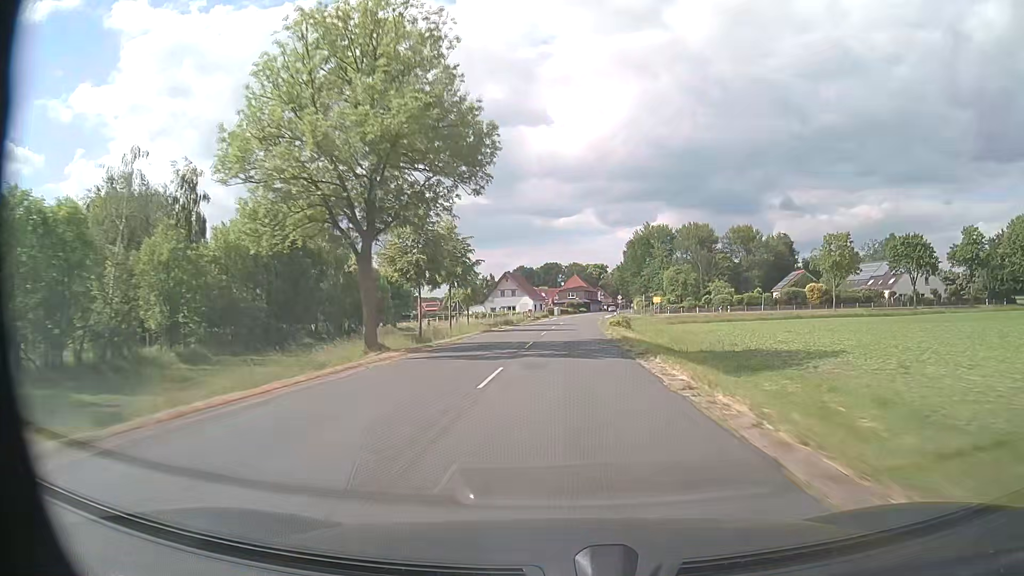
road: secondary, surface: asphalt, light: Day
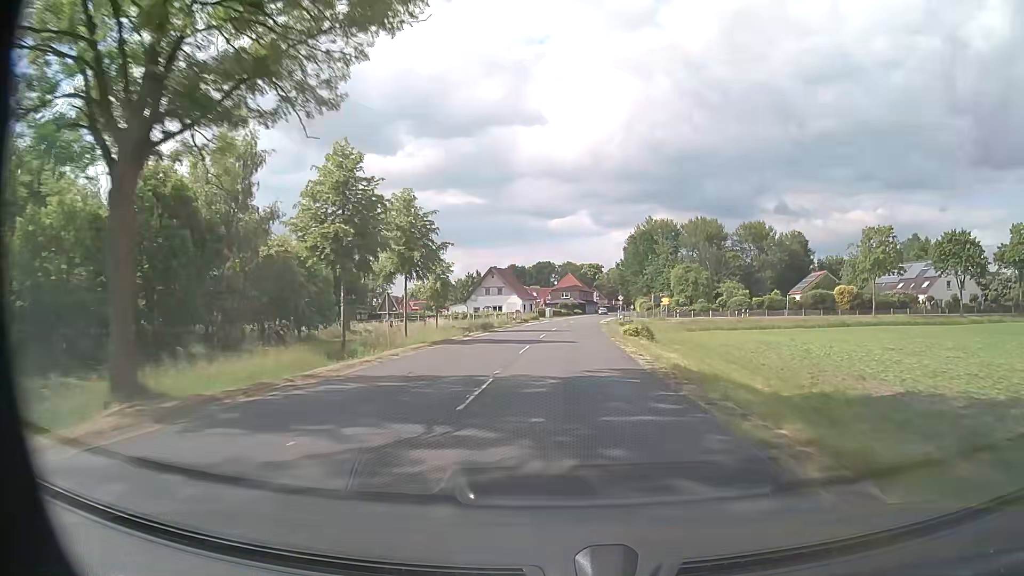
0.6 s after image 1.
(+0.1, +14.6) m; +1°
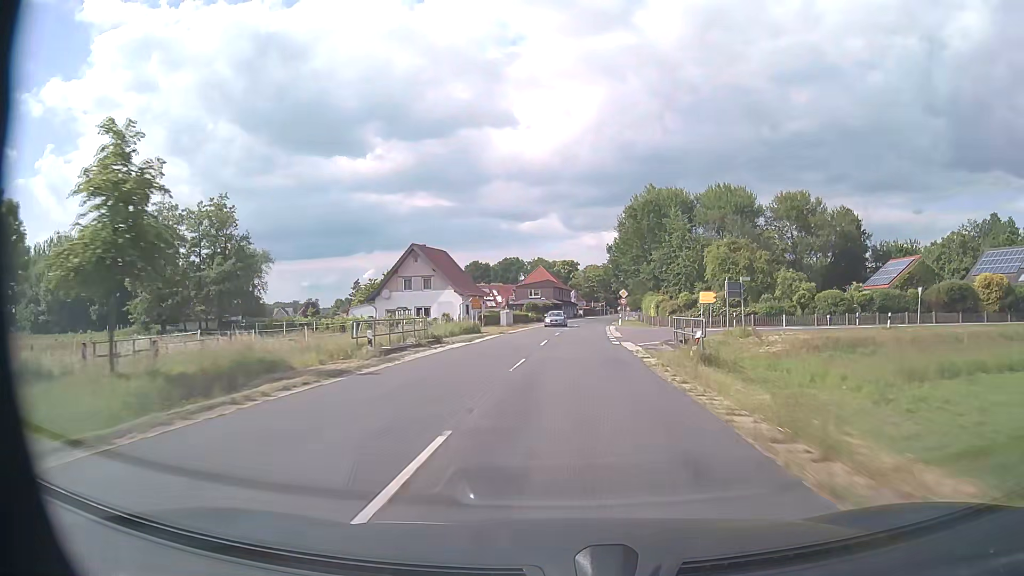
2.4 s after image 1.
(+0.6, +41.2) m; +2°
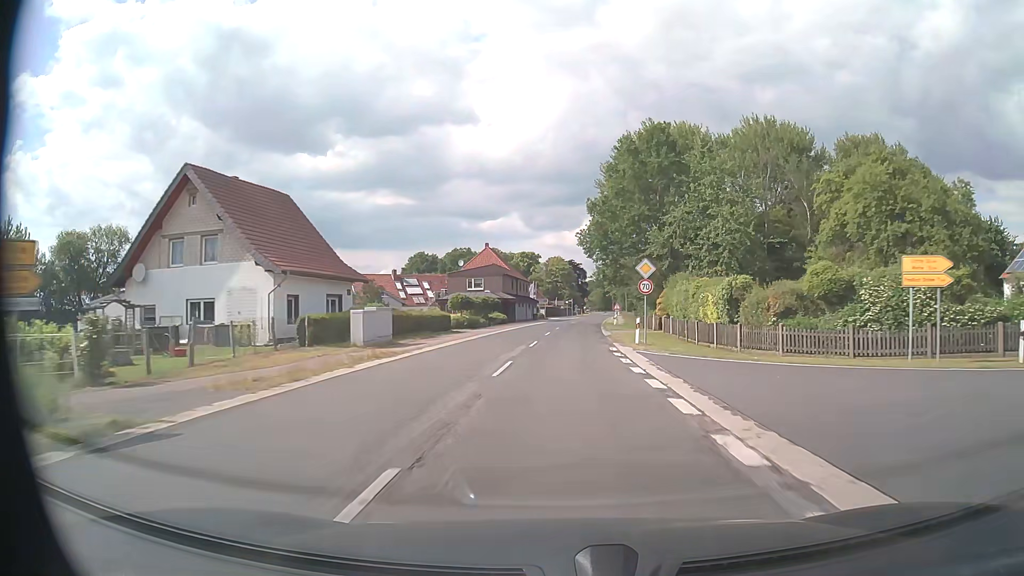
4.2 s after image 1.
(+1.0, +37.3) m; +3°
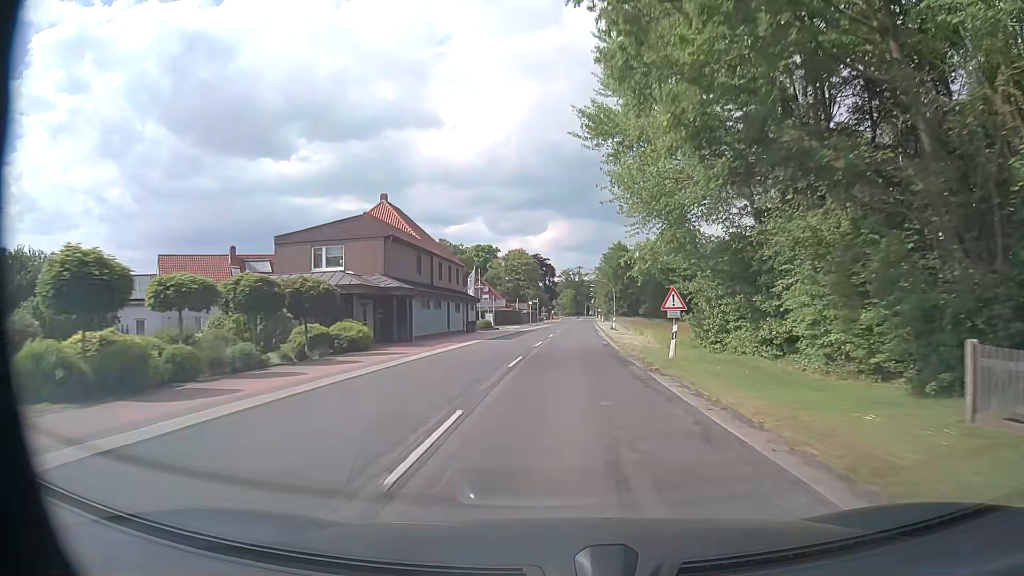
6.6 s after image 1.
(+0.9, +44.1) m; +3°
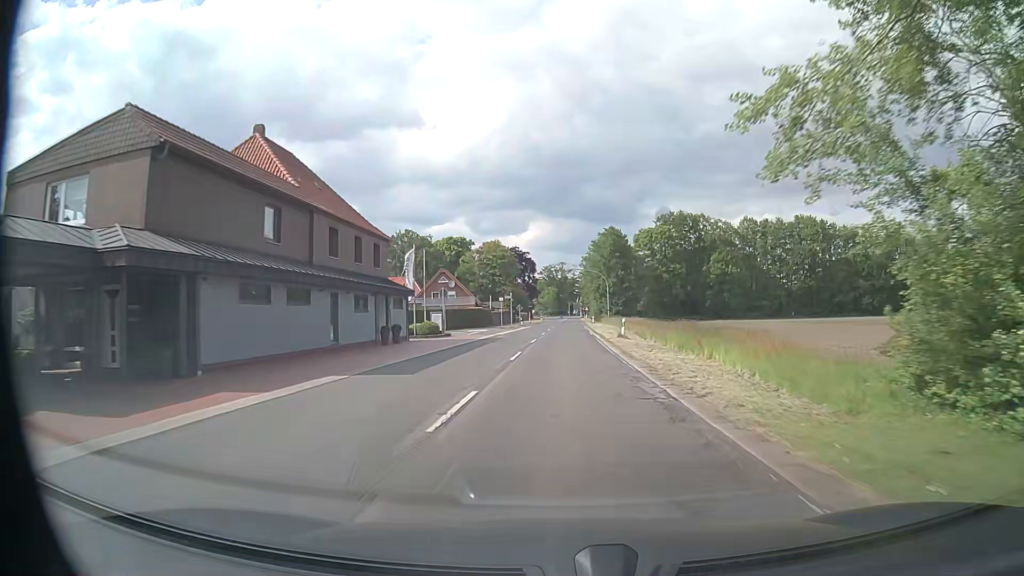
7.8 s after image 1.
(+0.3, +21.5) m; +1°
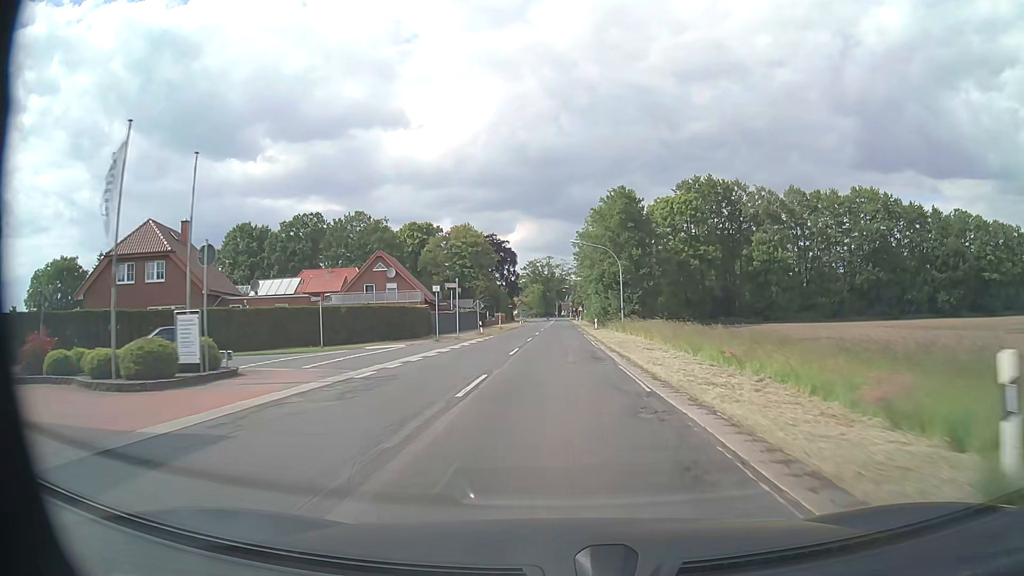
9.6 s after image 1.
(+0.5, +32.8) m; +1°
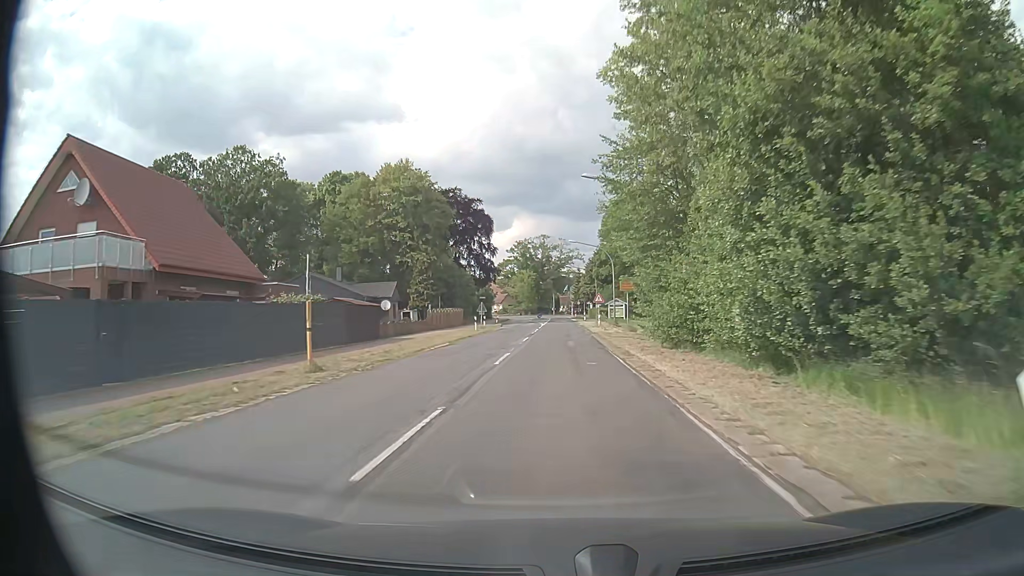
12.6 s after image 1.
(+0.2, +53.7) m; 0°
(0, +10) (0, +20) (0, +30) (0, +40) (0, +50) (0, +60) (0, +70) (0, +80) (0, +90) (0, +100) m
